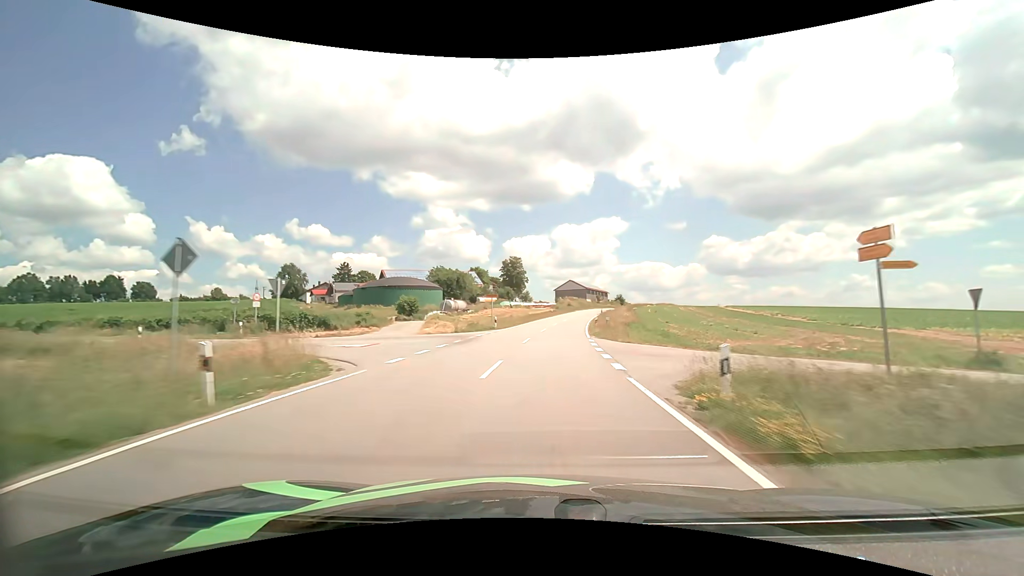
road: tertiary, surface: asphalt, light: Day
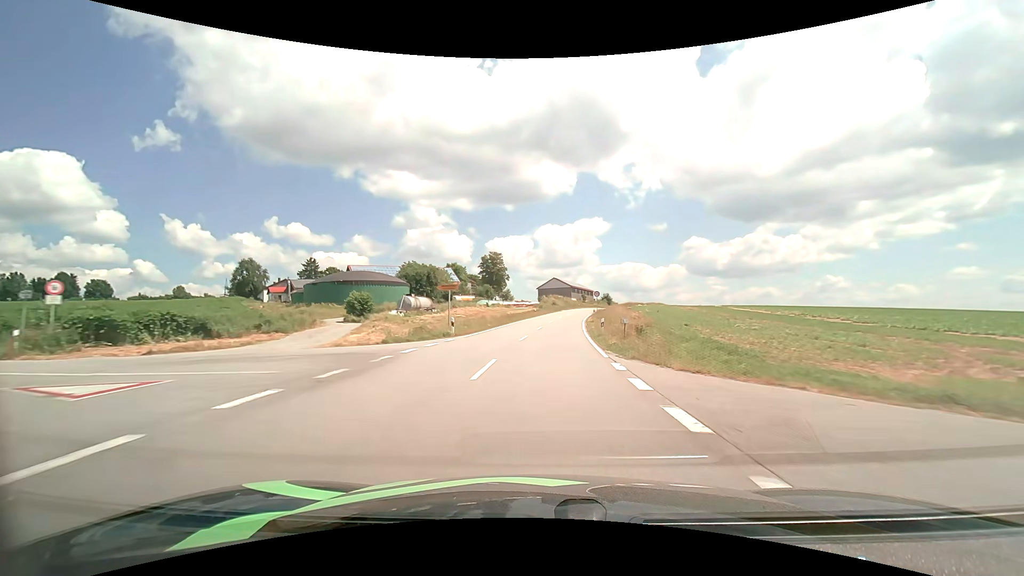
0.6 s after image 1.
(+0.2, +13.0) m; +2°
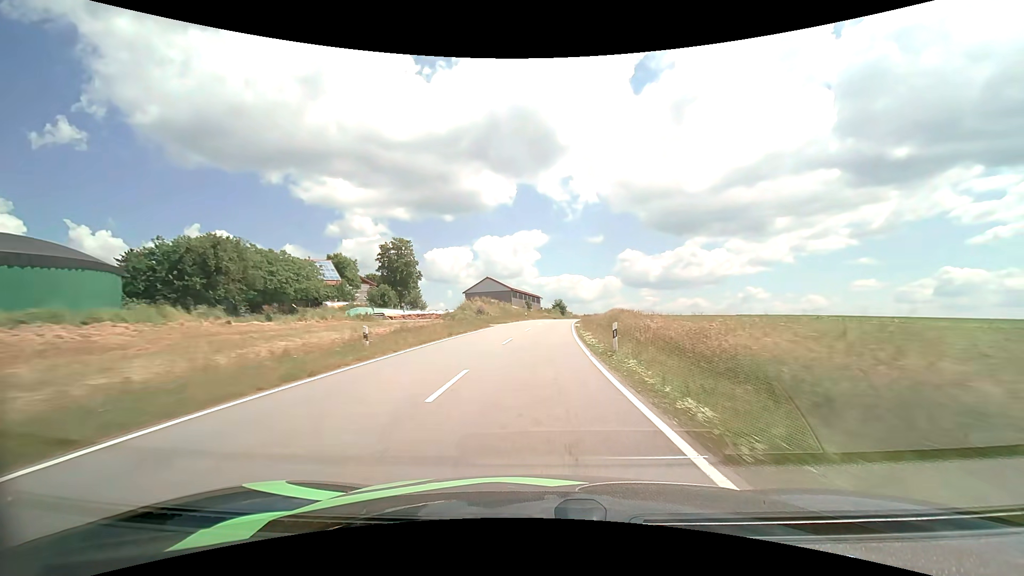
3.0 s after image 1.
(+3.1, +51.0) m; +7°
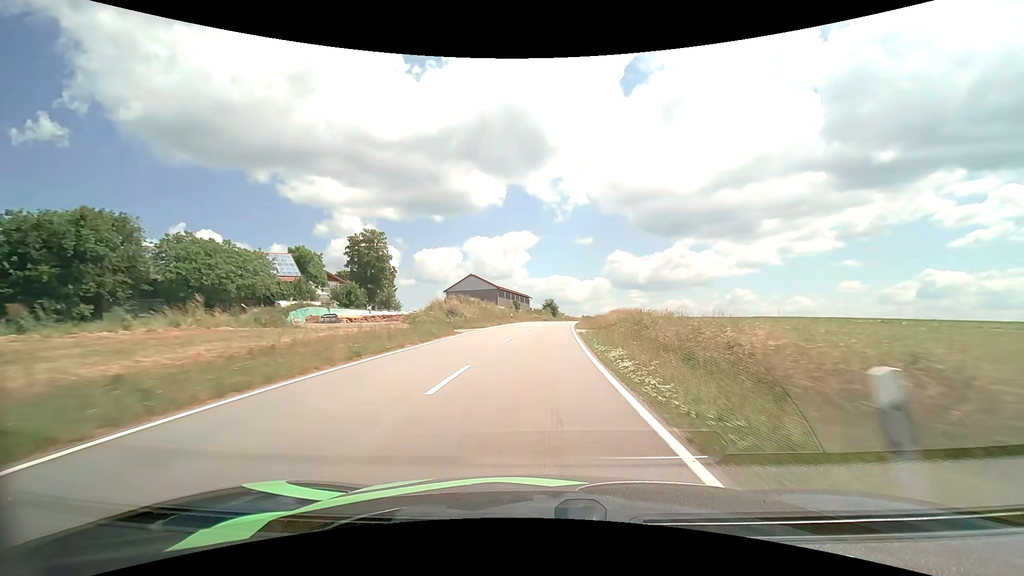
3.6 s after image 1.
(+0.1, +12.1) m; +1°
(0, +10) (0, +20) (+1, +30) (+2, +40) (+2, +50) (+3, +60) (+5, +70) (+6, +80) (+7, +90) (+9, +99) m
